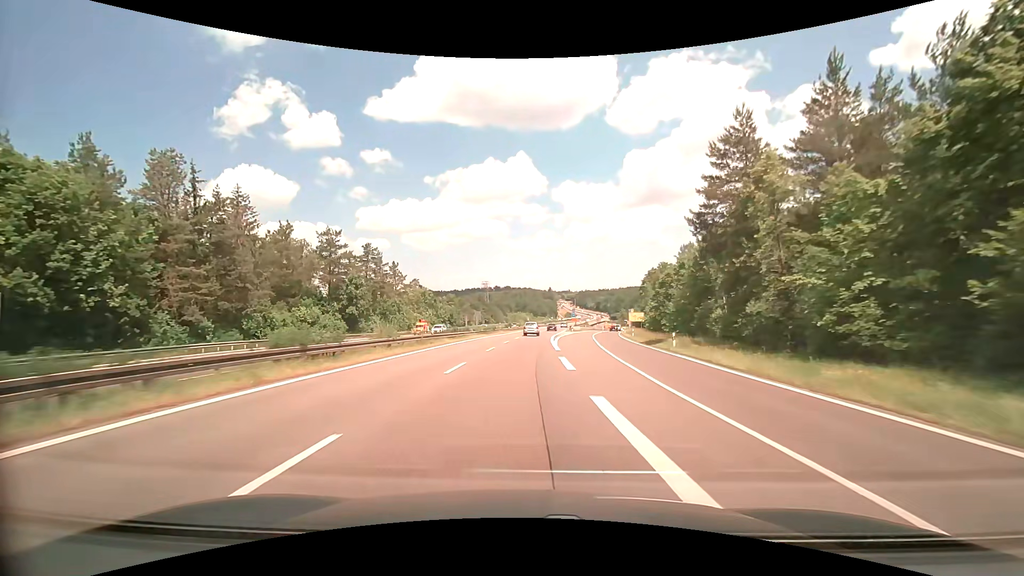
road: trunk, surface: asphalt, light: Day
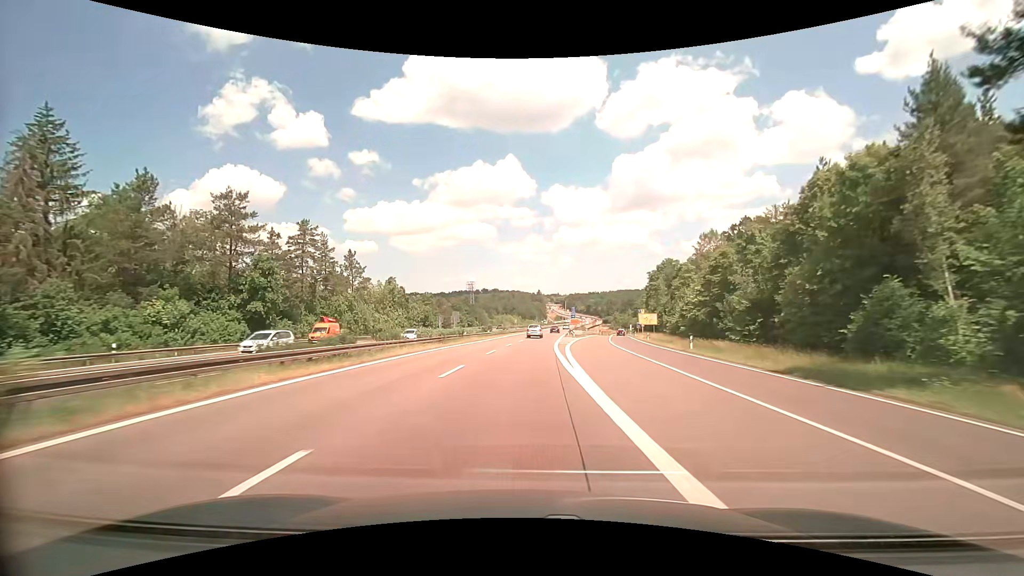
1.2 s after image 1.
(+0.3, +24.8) m; +2°
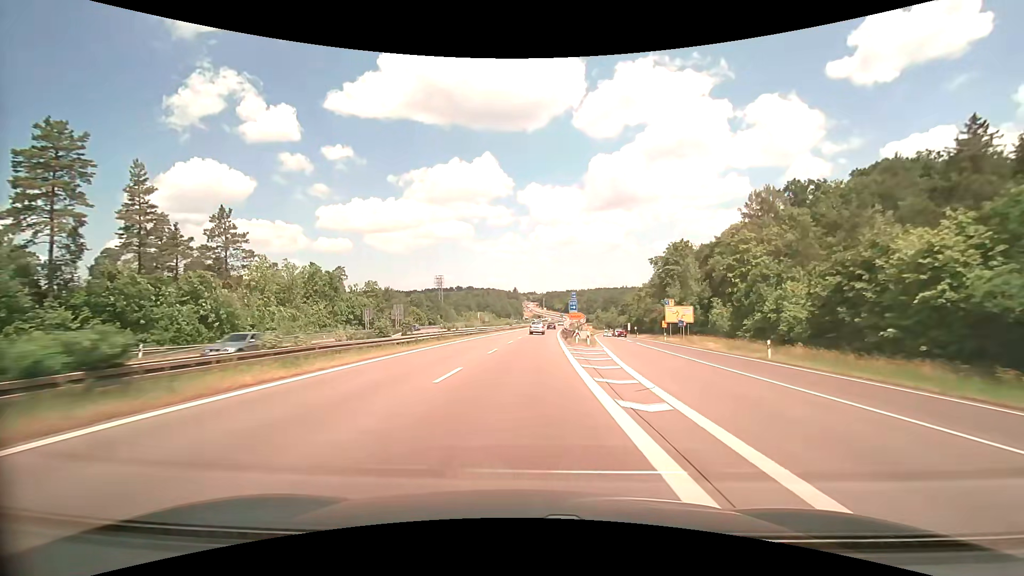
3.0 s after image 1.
(+0.7, +37.4) m; +2°
(0, +10) (0, +20) (+1, +30) (+1, +40) (+2, +50) (+2, +60) (+3, +70) (+4, +80) (+5, +90) (+6, +100) m
